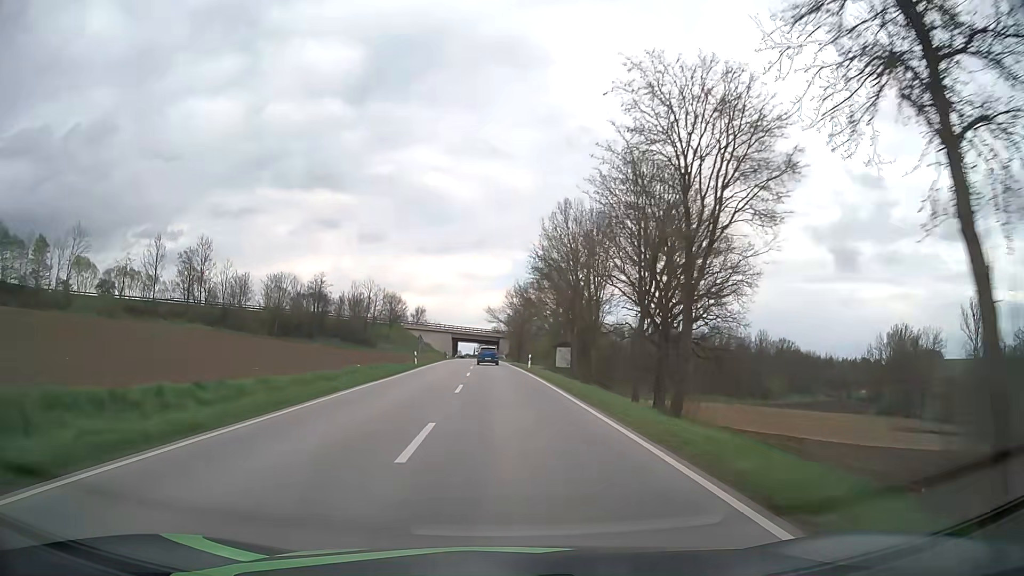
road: secondary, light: Day
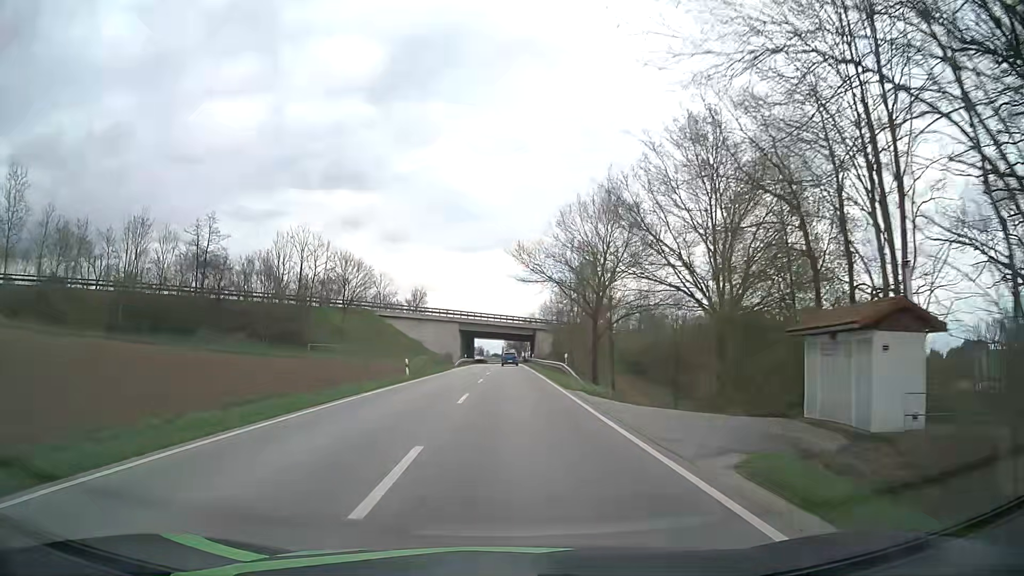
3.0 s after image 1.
(-1.8, +63.0) m; -3°
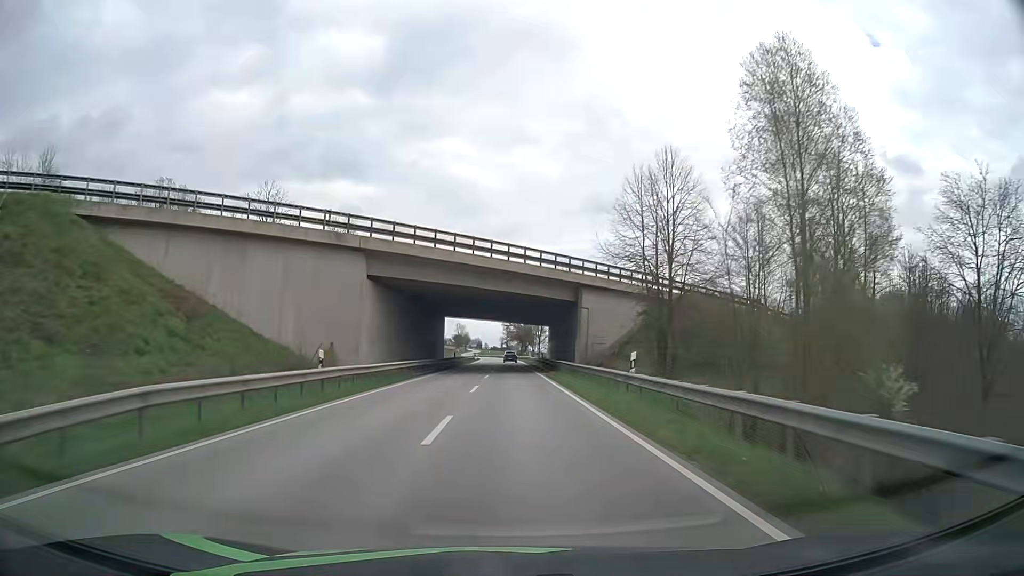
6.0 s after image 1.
(+0.2, +68.4) m; +1°
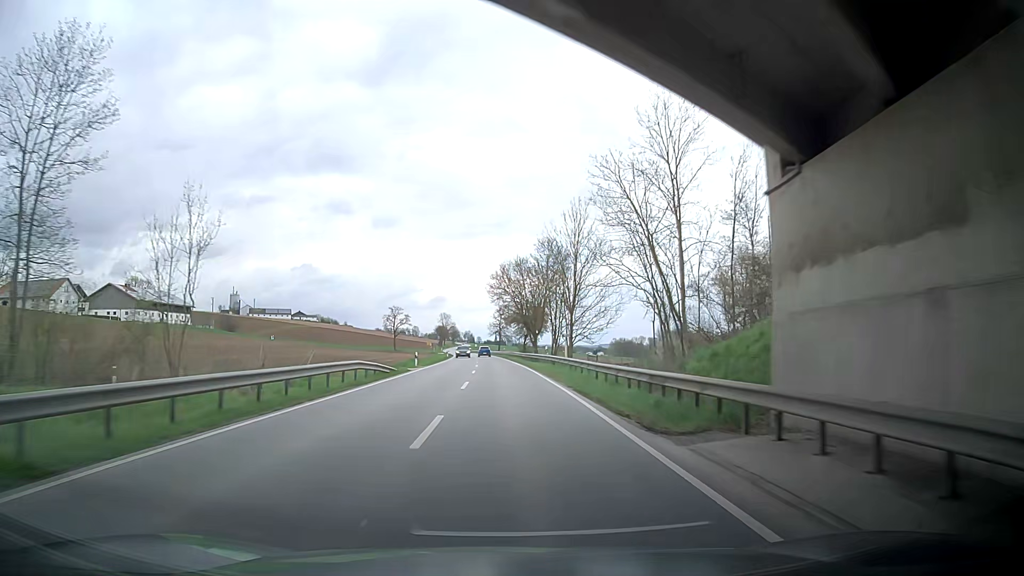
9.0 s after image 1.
(+0.4, +73.3) m; +2°
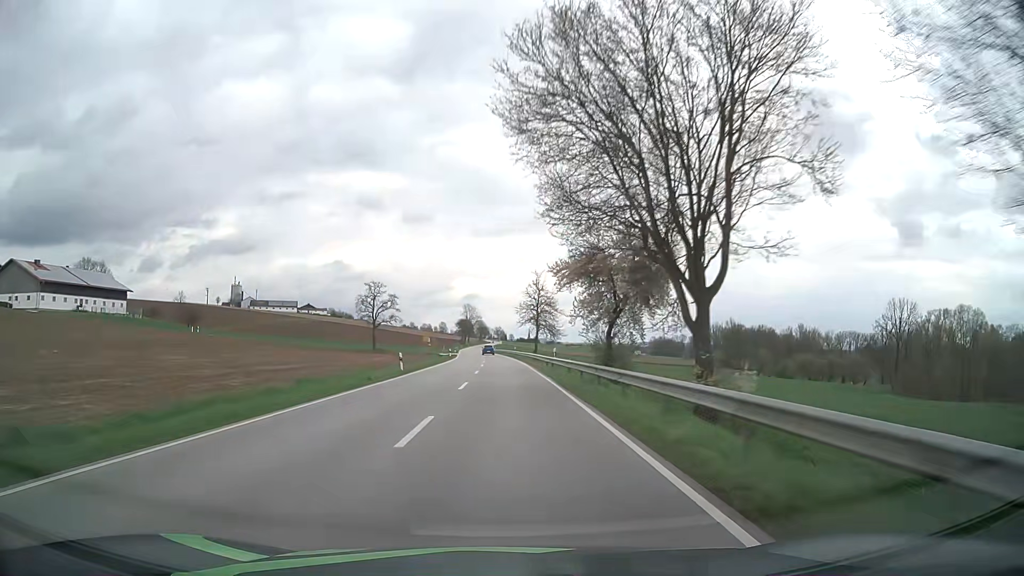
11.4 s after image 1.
(-2.7, +59.9) m; -4°
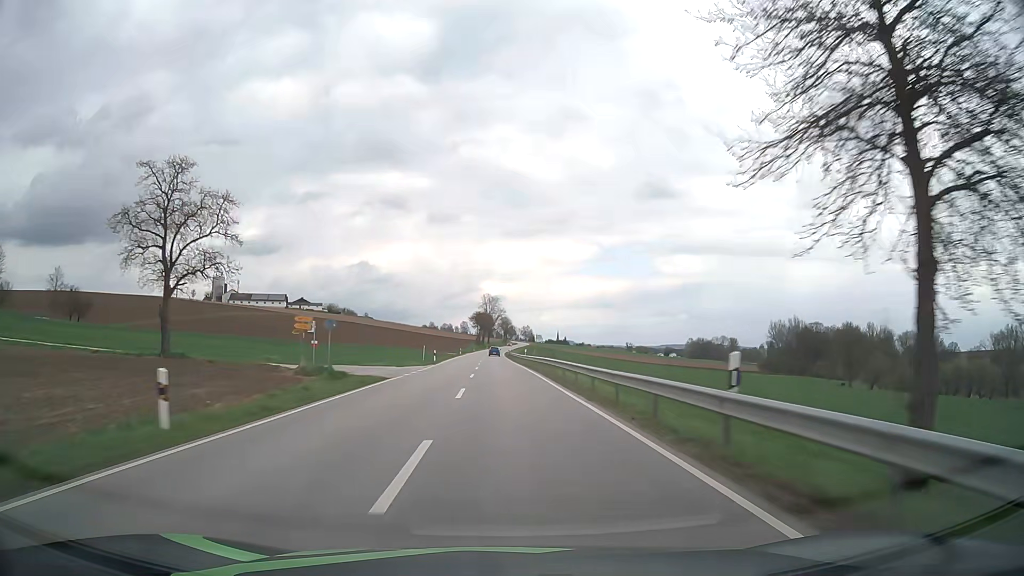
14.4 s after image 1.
(-1.9, +75.8) m; -3°
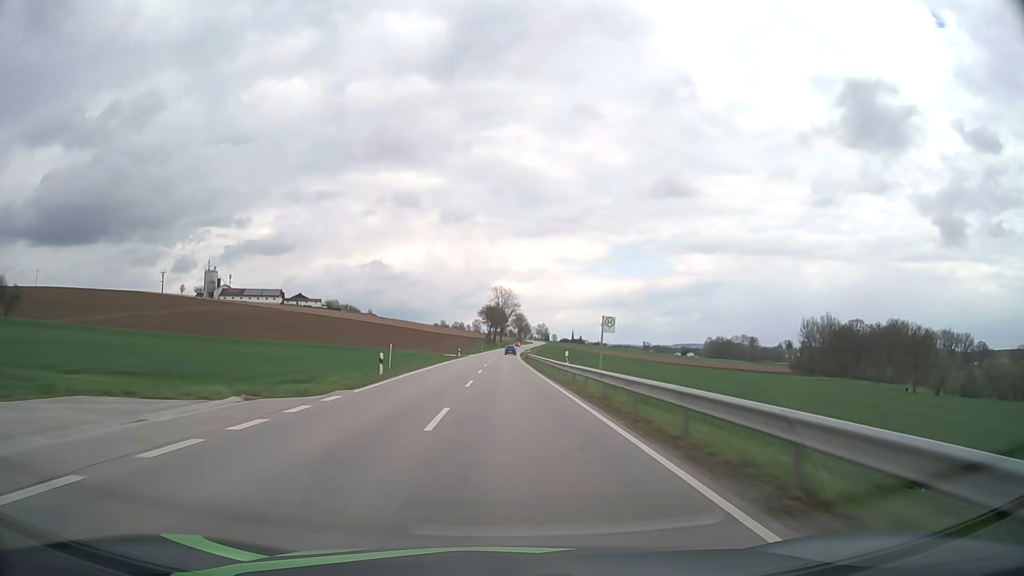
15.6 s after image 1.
(-0.3, +30.7) m; -1°
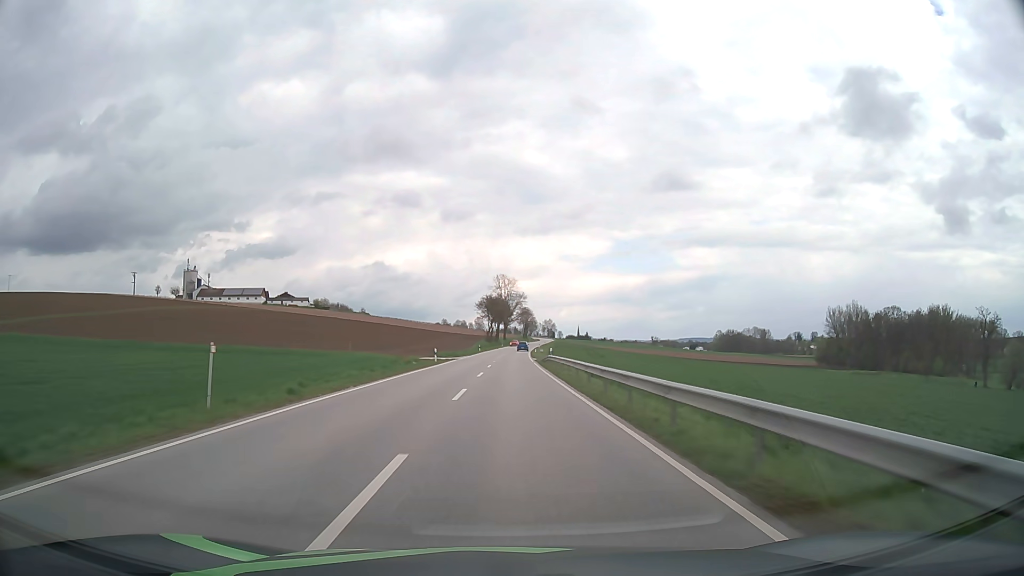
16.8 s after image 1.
(-0.1, +30.9) m; 0°
(0, +10) (0, +20) (0, +30) (0, +40) (0, +50) (0, +60) (+1, +70) (+1, +80) (+1, +90) (+1, +100) m
